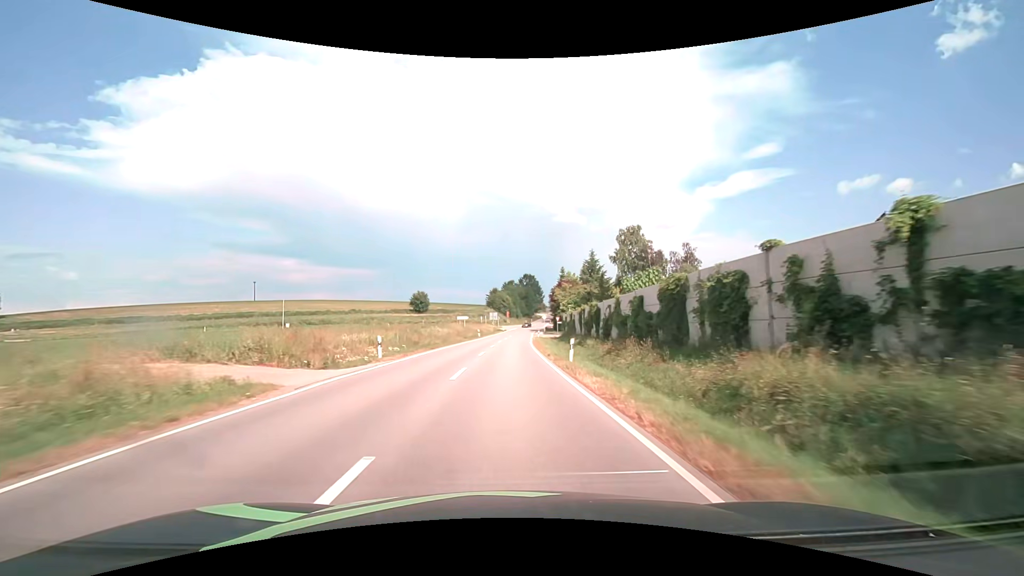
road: secondary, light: Day
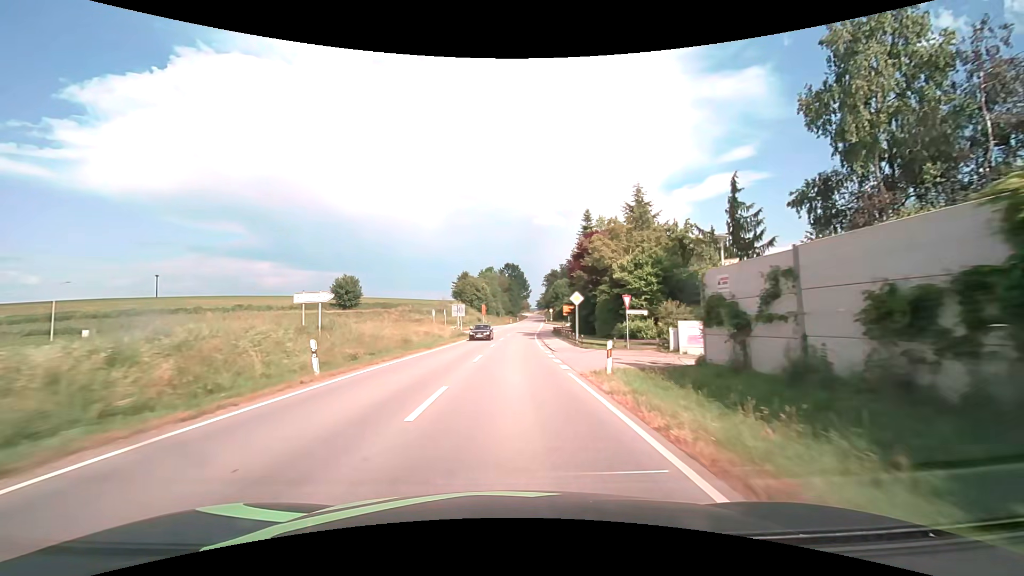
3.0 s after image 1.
(+0.7, +54.0) m; +2°
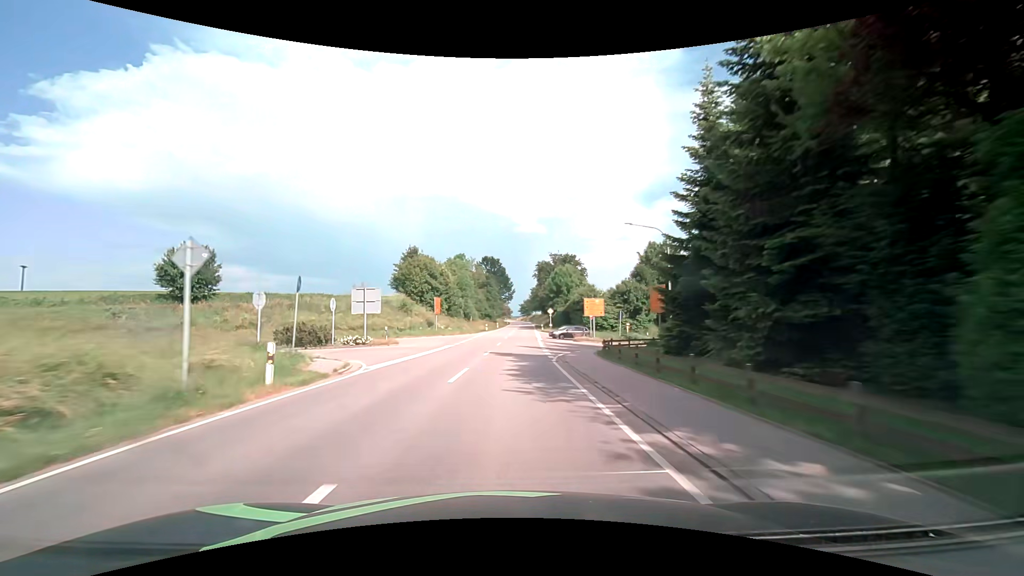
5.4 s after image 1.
(+0.8, +42.8) m; +2°
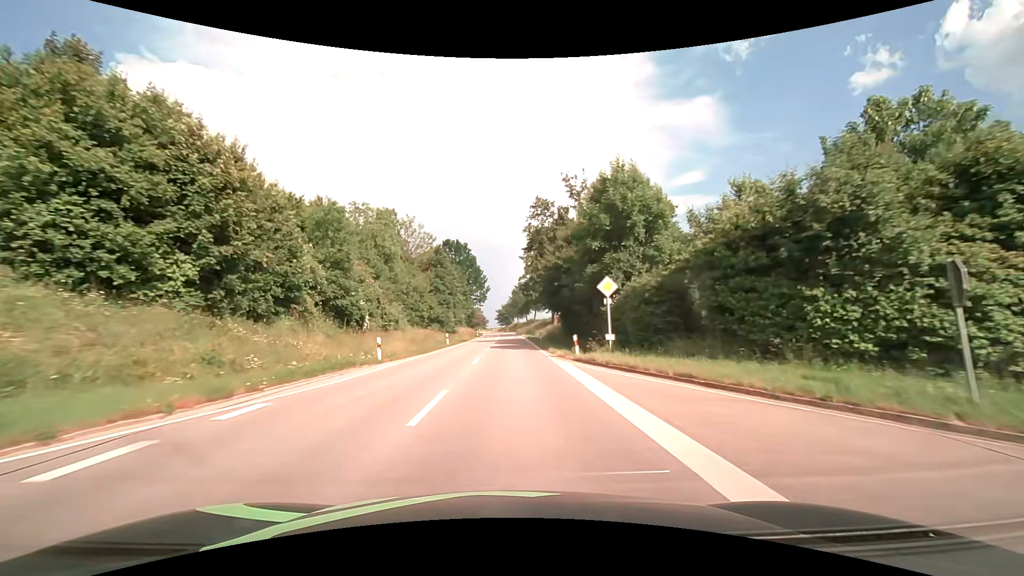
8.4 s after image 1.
(+1.3, +53.2) m; +3°
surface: asphalt
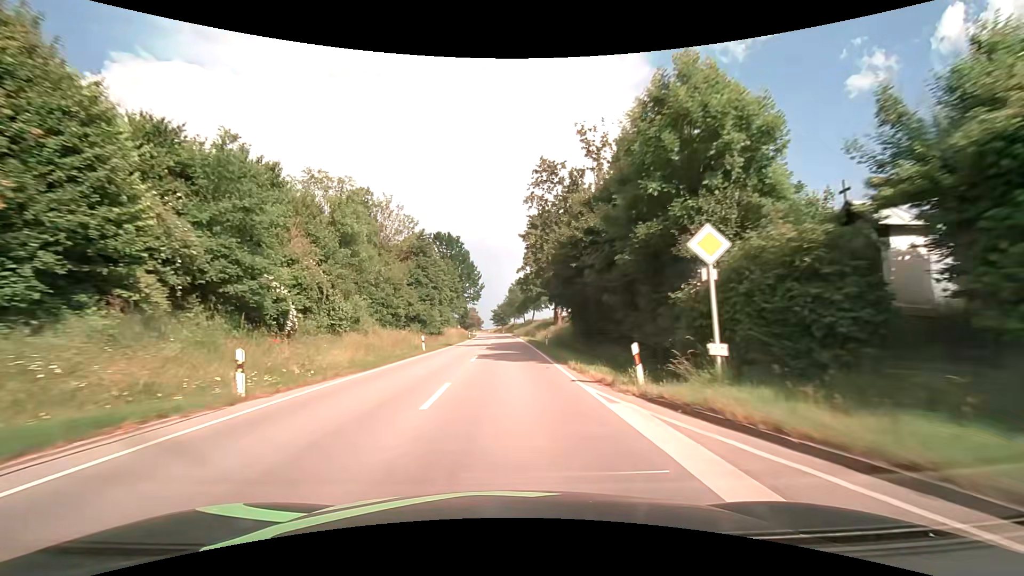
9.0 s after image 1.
(+0.1, +10.6) m; +1°
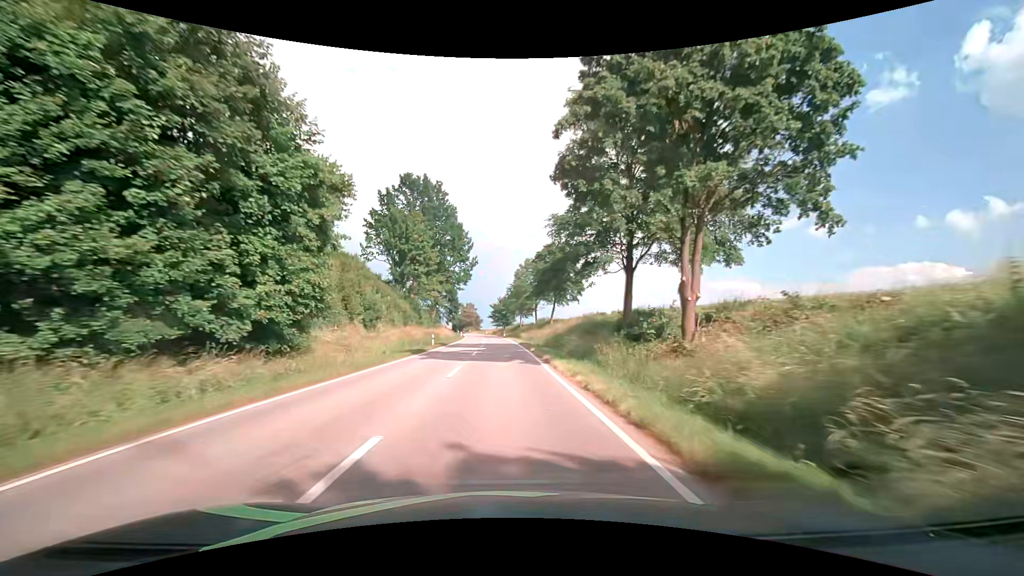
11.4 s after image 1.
(-0.1, +42.3) m; 0°
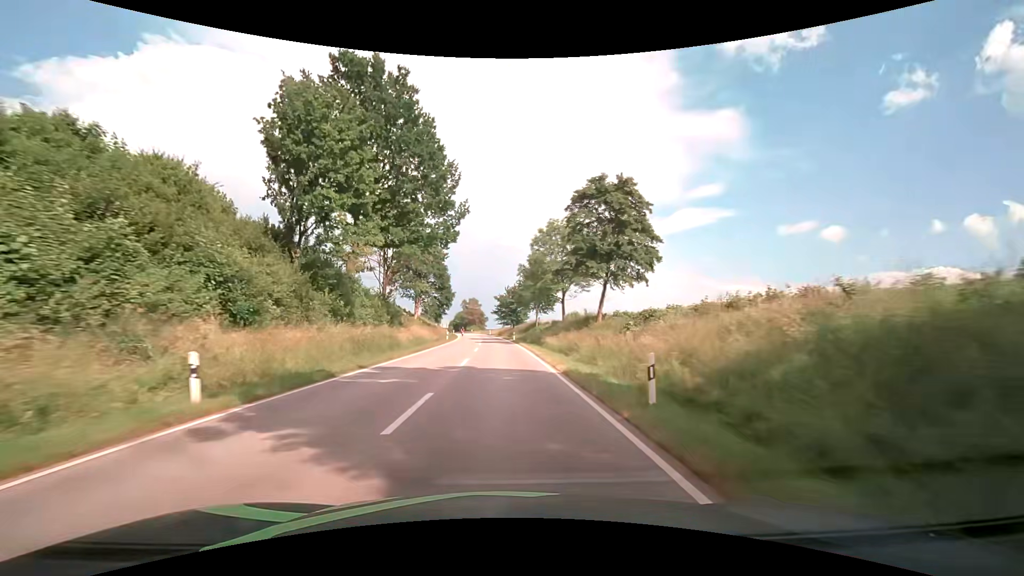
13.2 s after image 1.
(-0.3, +31.9) m; -1°
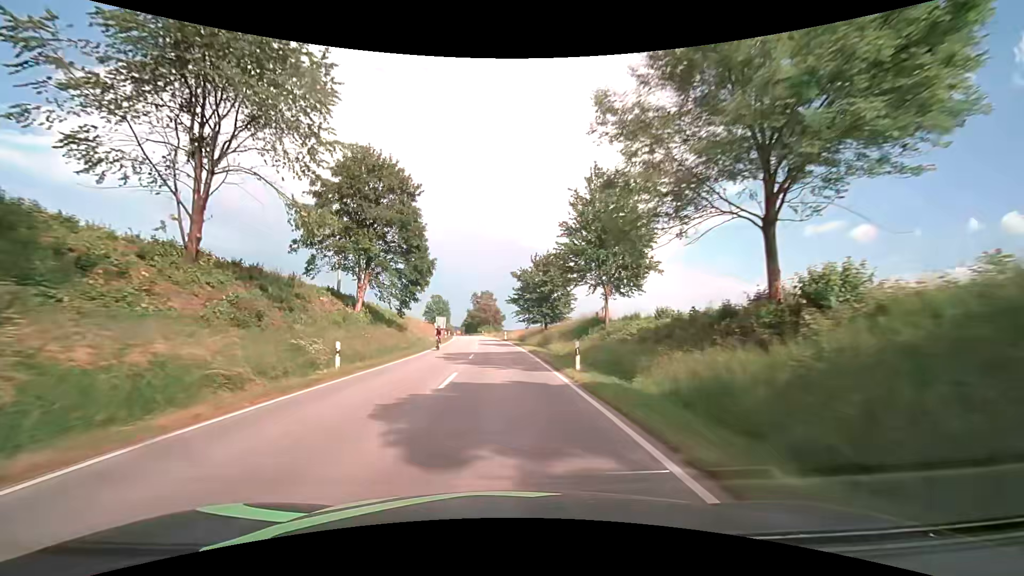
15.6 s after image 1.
(-0.7, +42.8) m; -2°
(0, +10) (0, +20) (-1, +30) (-1, +40) (-1, +50) (-2, +60) (-3, +70) (-4, +80) (-5, +90) (-6, +100) m
